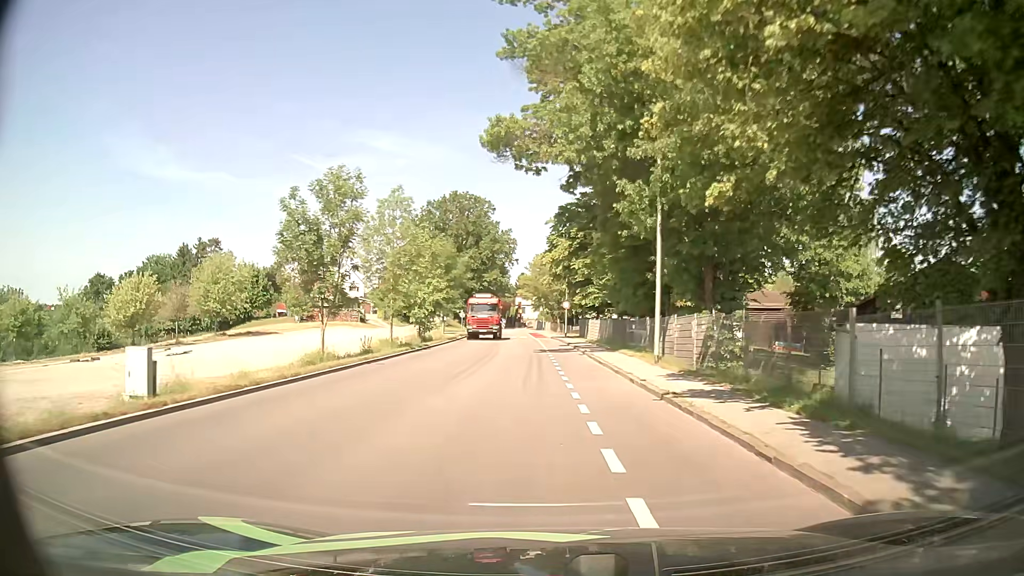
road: tertiary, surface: asphalt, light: Day
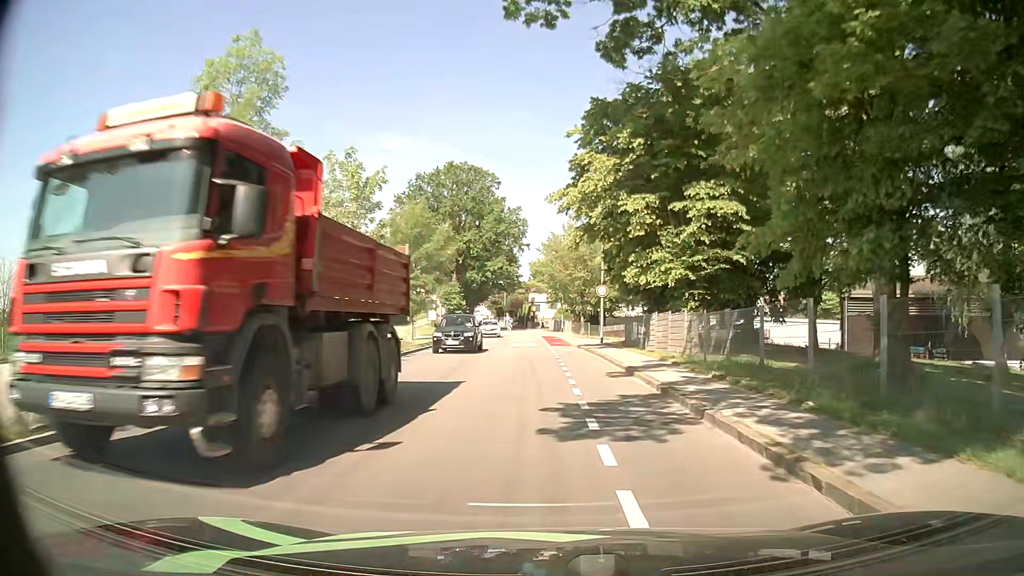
(-0.6, +23.7) m; -2°
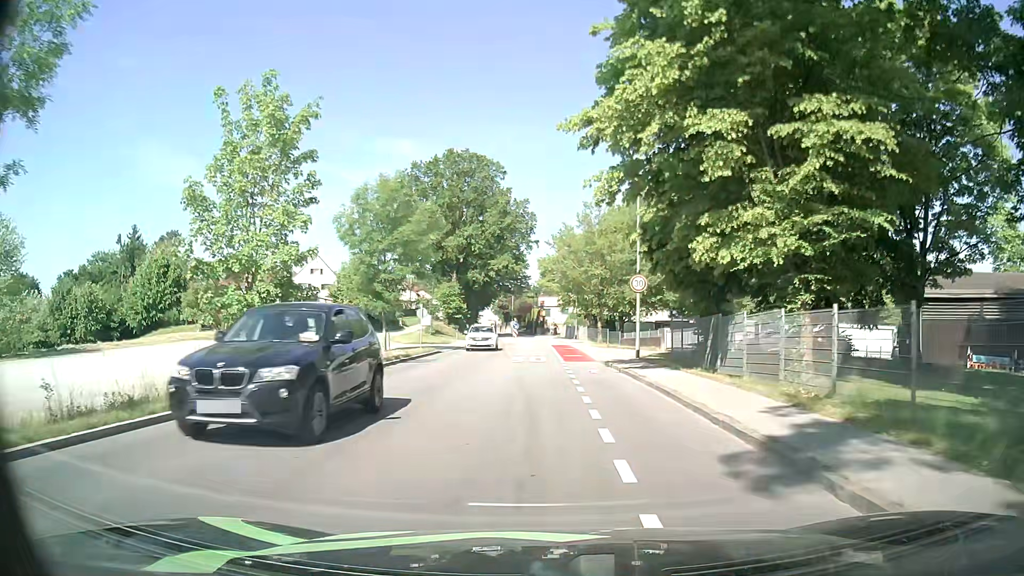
(-0.2, +10.6) m; -1°
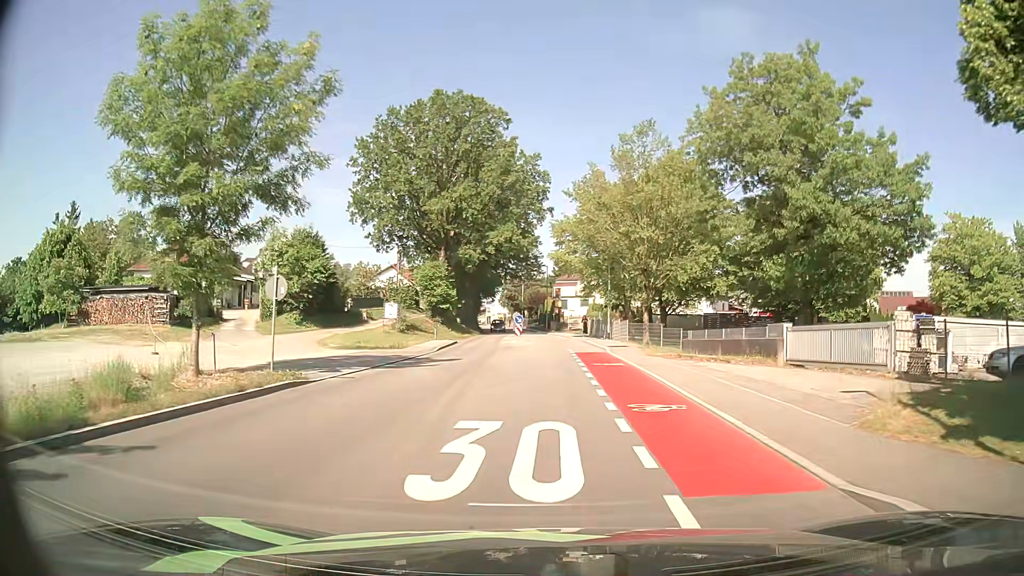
(-0.1, +21.6) m; -1°
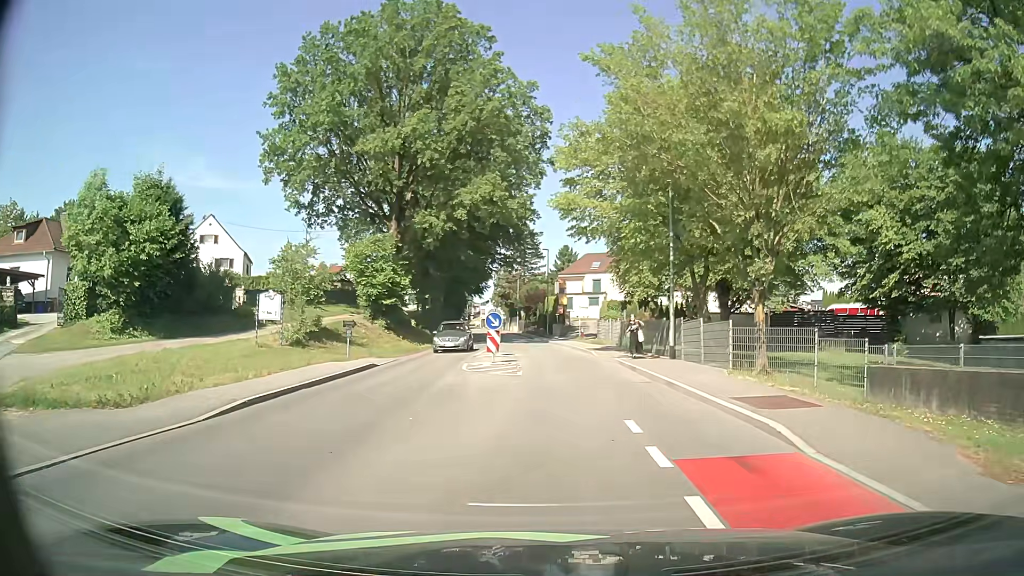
(-0.2, +21.9) m; -1°
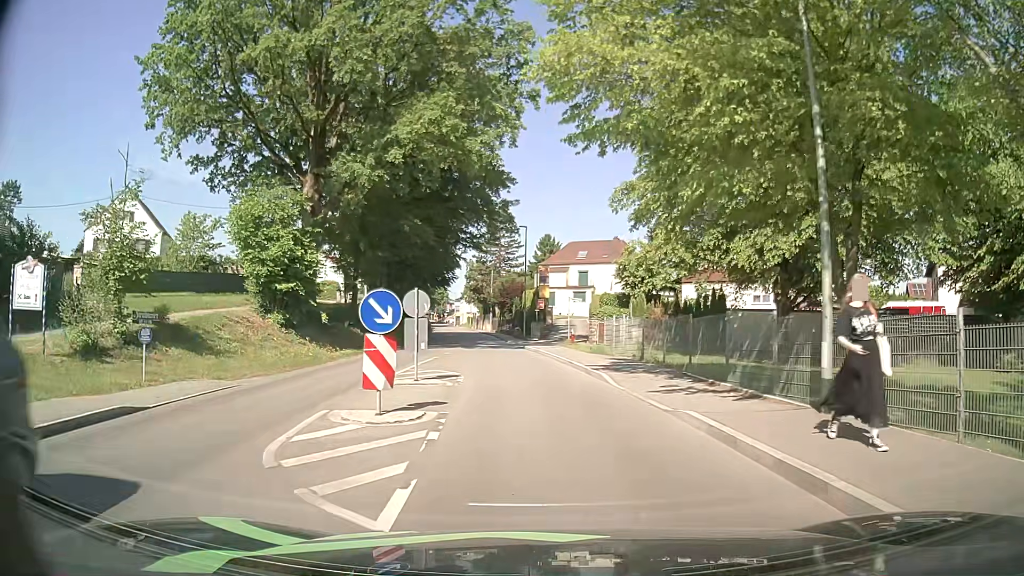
(+0.2, +13.8) m; +3°
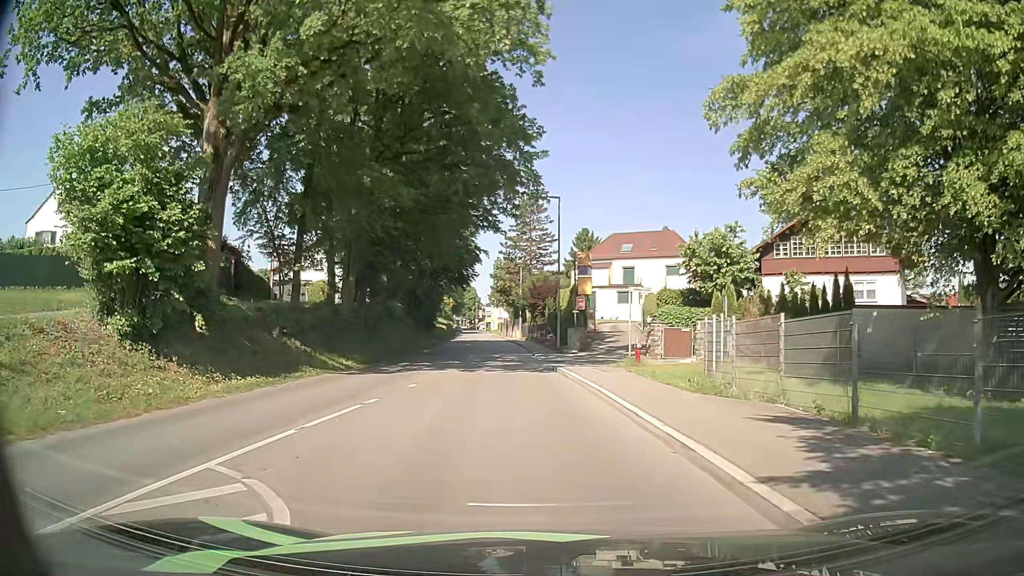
(-0.5, +13.3) m; -4°
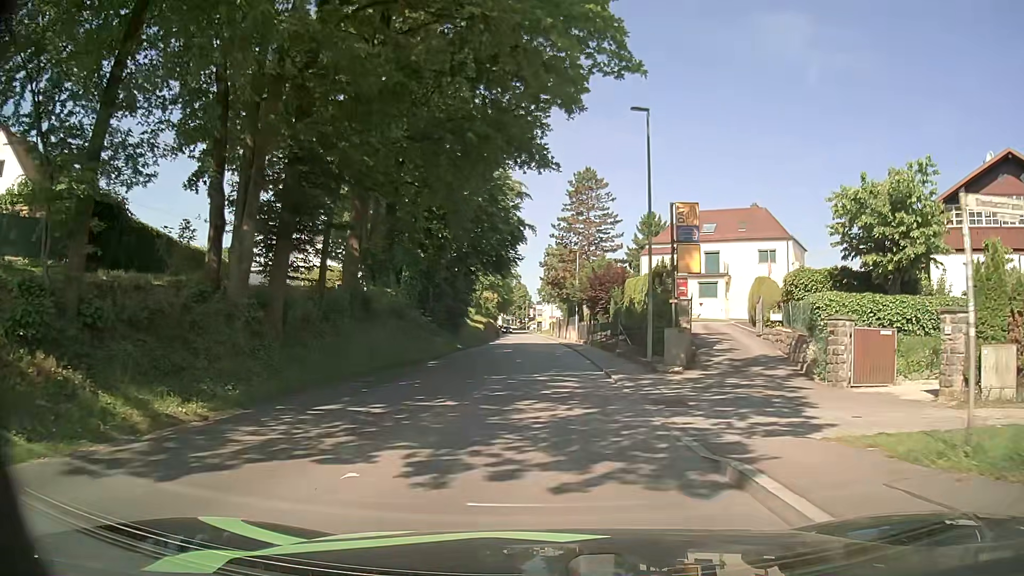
(-0.9, +15.0) m; -5°
(0, +10) (0, +20) (0, +30) (0, +40) (0, +50) (0, +60) (0, +70) (0, +80) (-1, +90) (-1, +100) m
